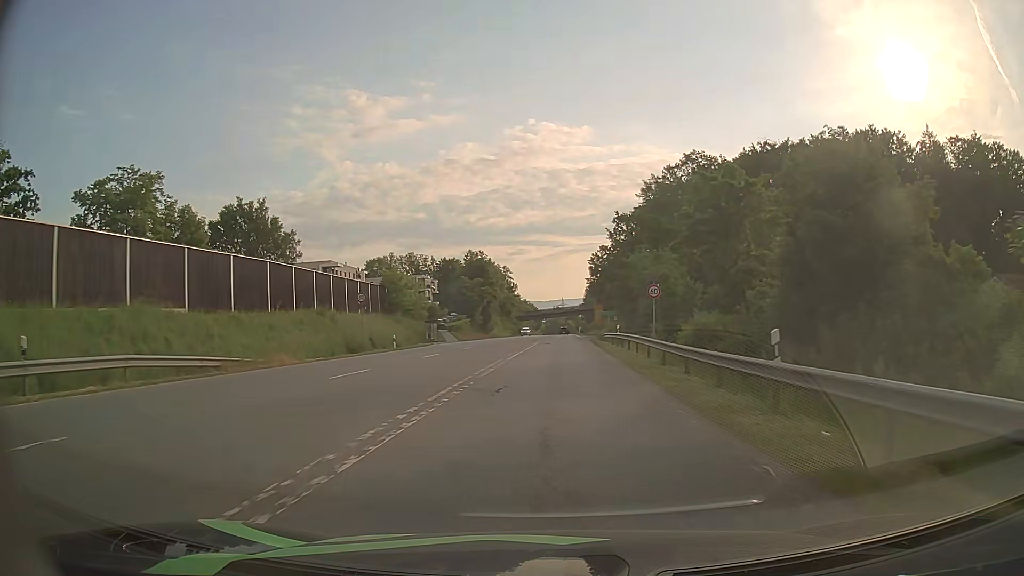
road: secondary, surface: asphalt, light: Day
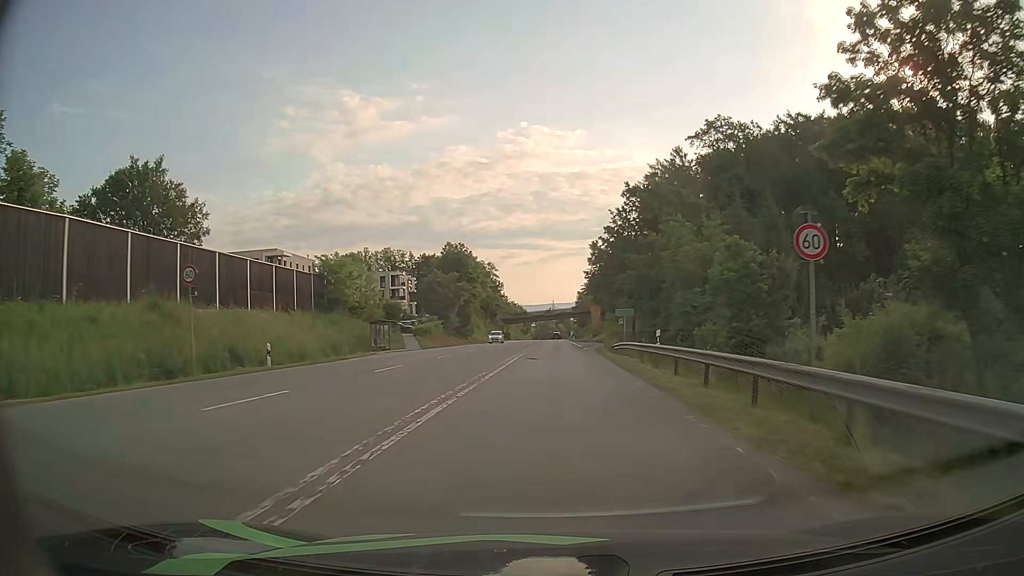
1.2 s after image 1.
(+0.2, +18.9) m; +1°
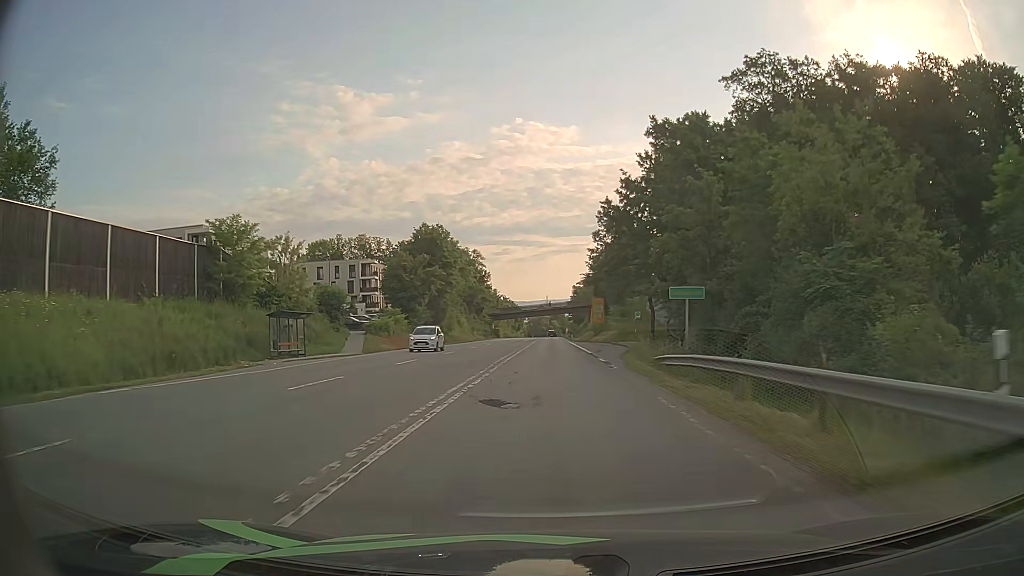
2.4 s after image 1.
(+0.1, +19.3) m; +1°
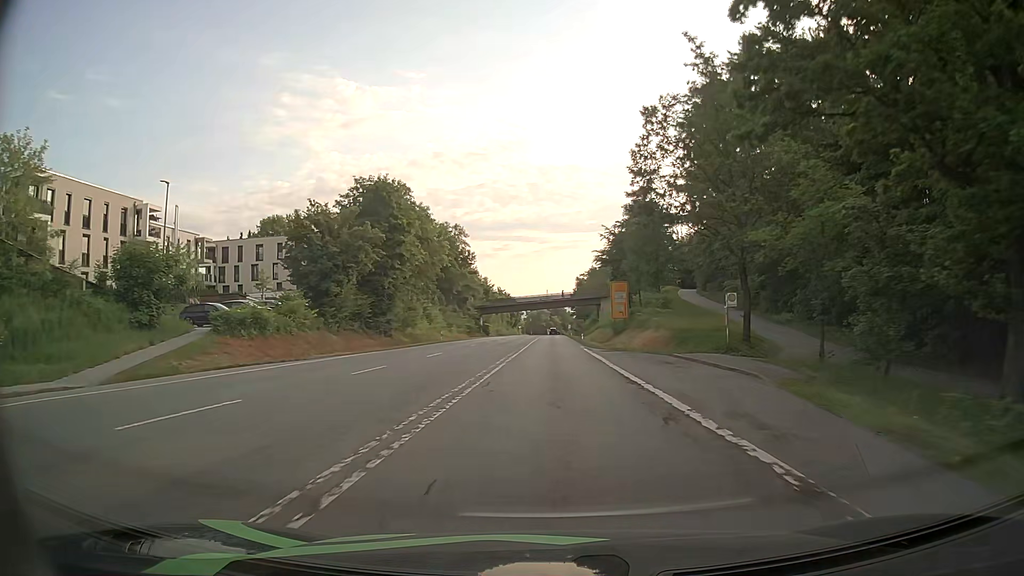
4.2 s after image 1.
(+0.1, +29.5) m; 0°
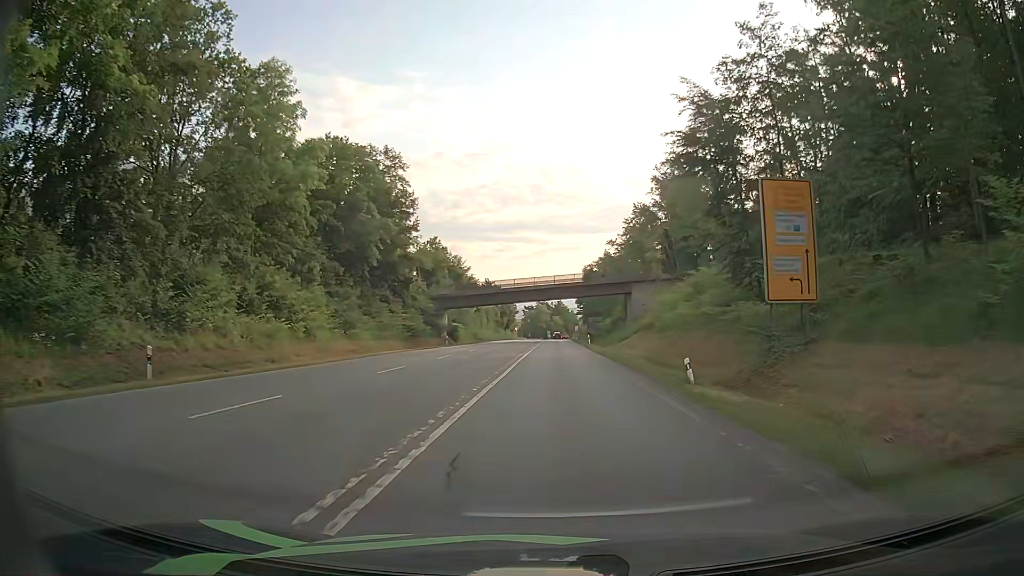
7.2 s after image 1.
(-0.3, +49.3) m; 0°
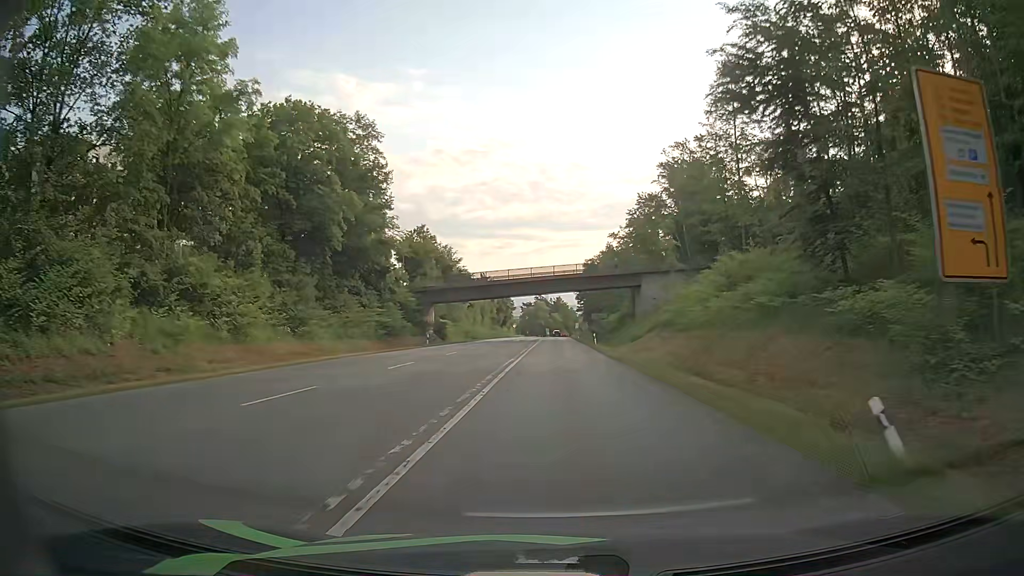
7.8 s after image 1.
(0.0, +9.7) m; 0°
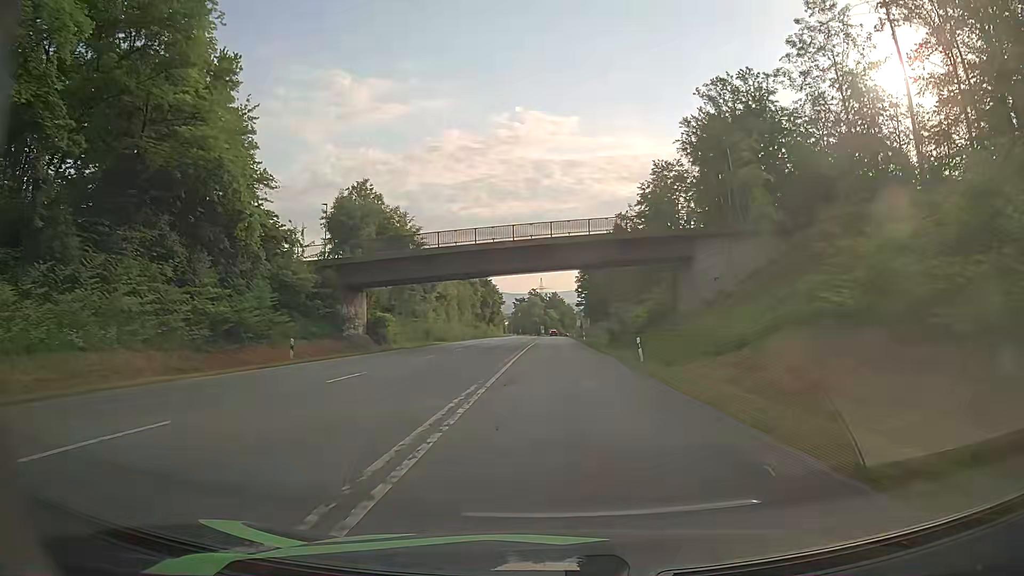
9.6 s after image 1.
(+0.1, +29.5) m; 0°
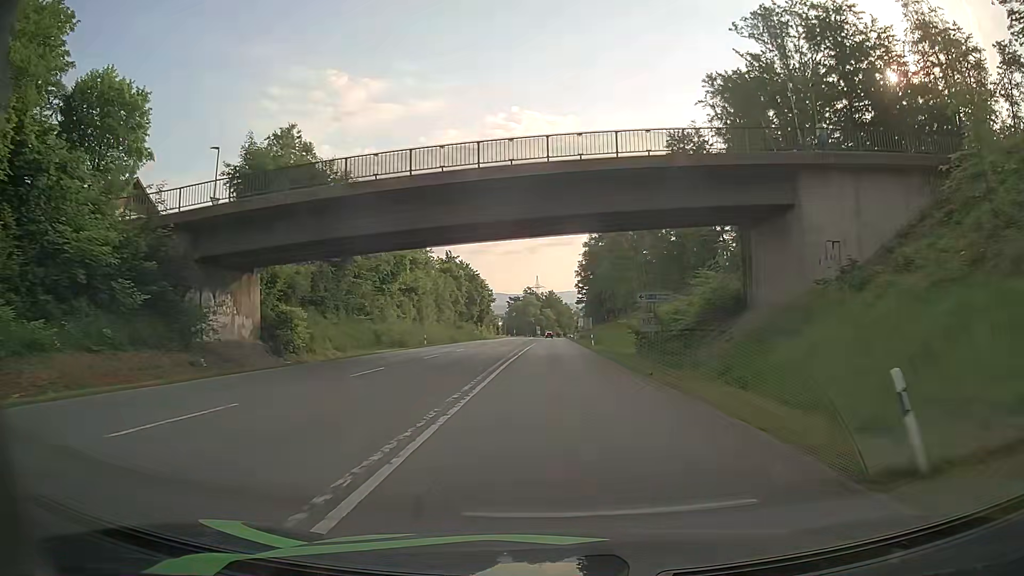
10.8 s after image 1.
(+0.1, +20.2) m; 0°
(0, +10) (0, +20) (0, +30) (0, +40) (0, +50) (+1, +60) (+1, +70) (+1, +80) (+1, +90) (+1, +100) m
